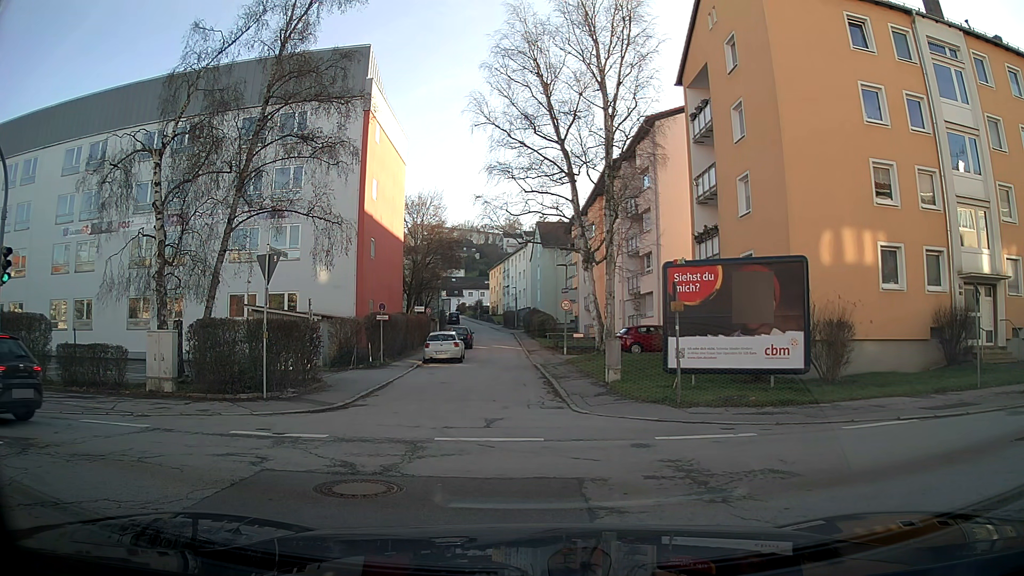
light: Day
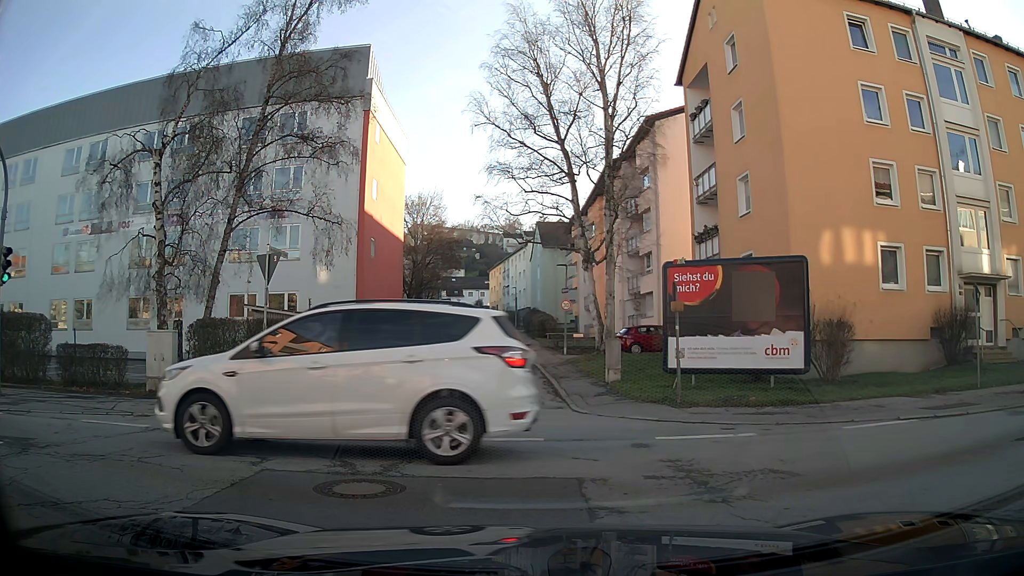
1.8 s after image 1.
(0.0, 0.0) m; 0°
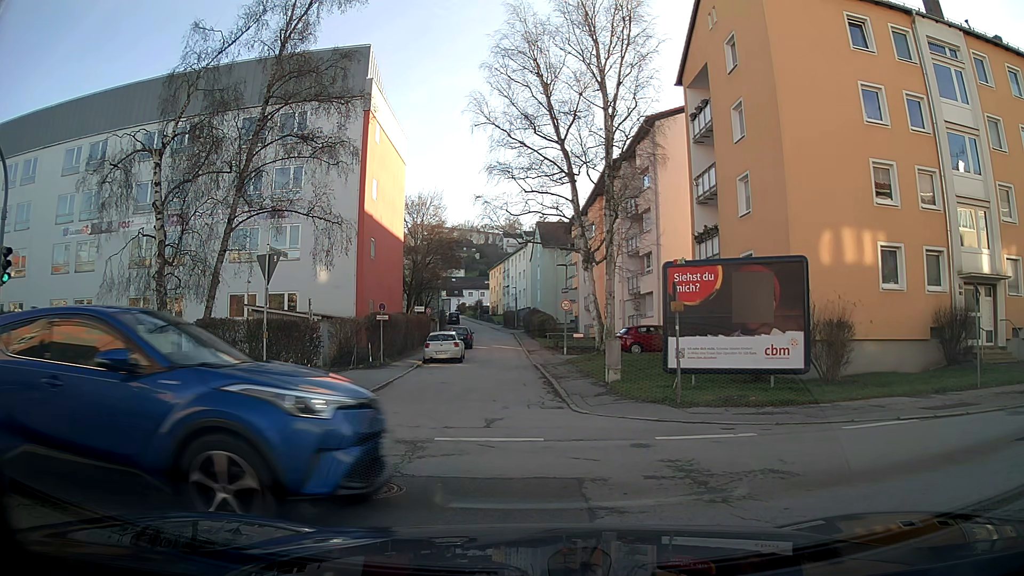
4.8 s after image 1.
(0.0, 0.0) m; 0°
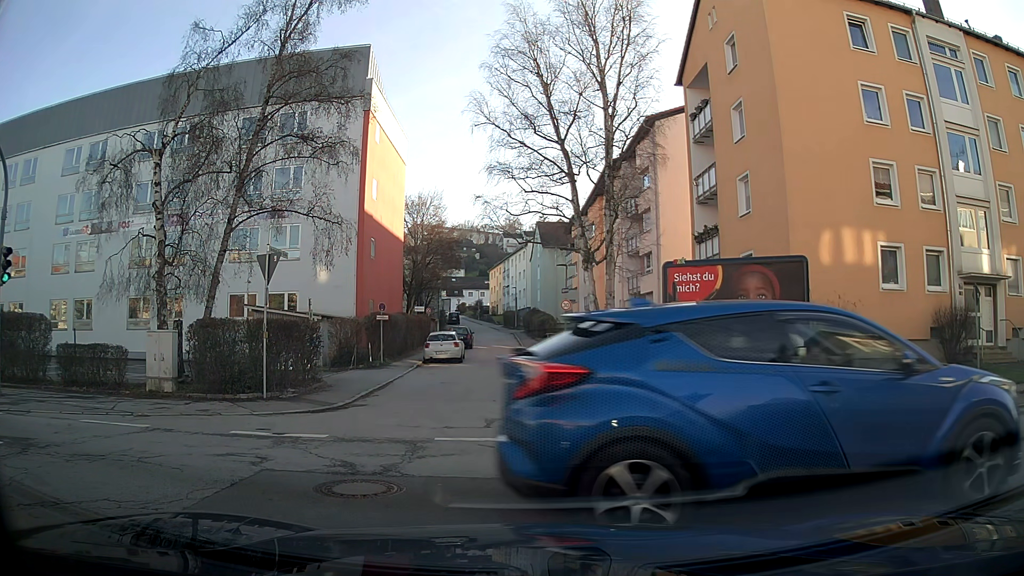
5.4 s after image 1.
(0.0, 0.0) m; 0°
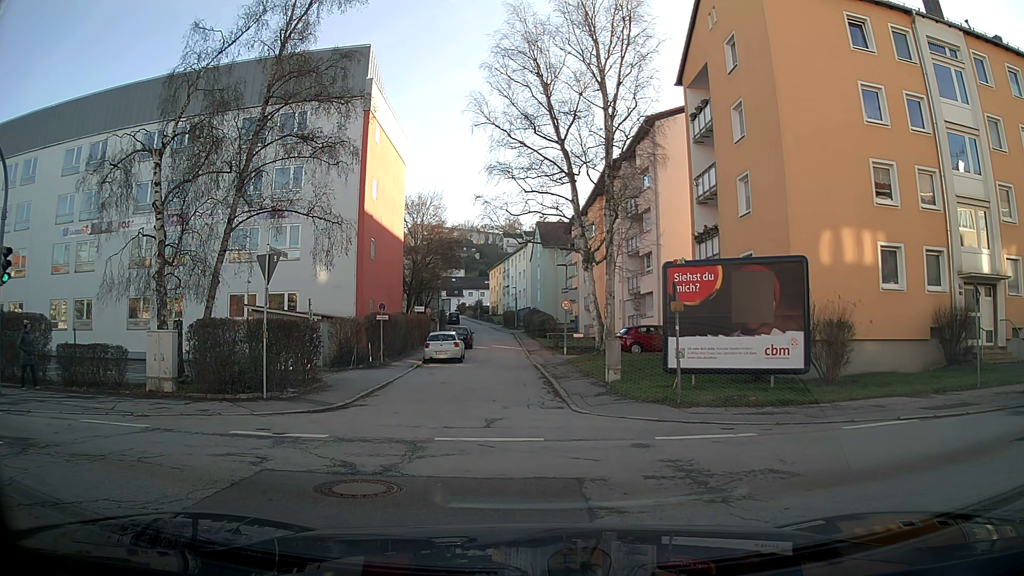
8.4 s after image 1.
(0.0, 0.0) m; 0°
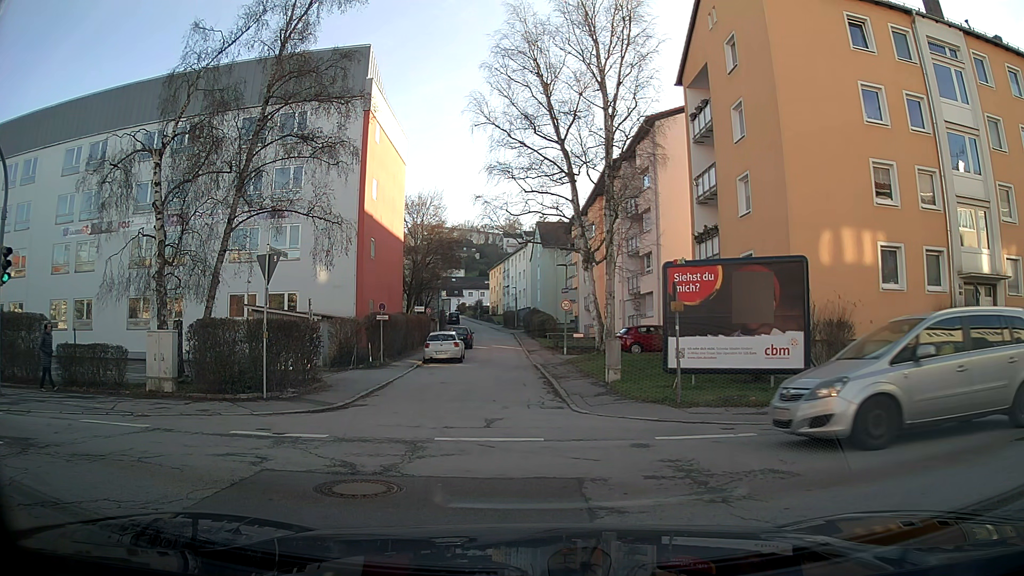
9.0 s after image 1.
(0.0, 0.0) m; 0°
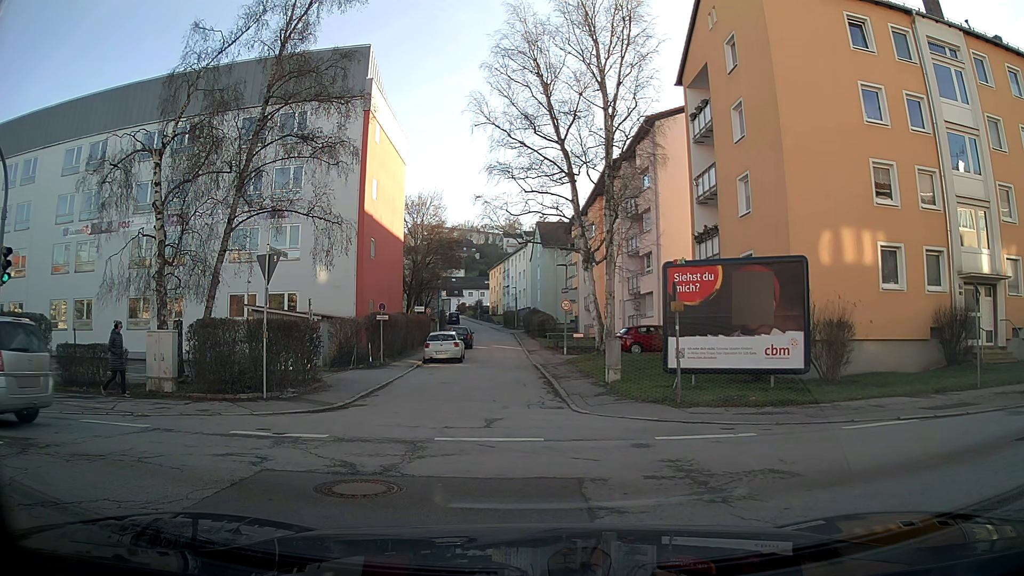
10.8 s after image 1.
(0.0, 0.0) m; 0°
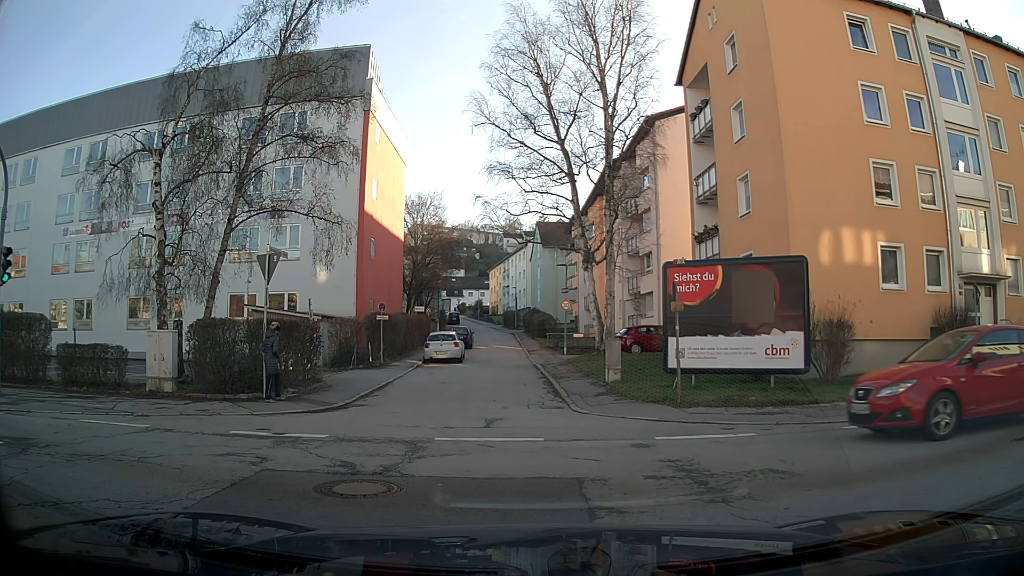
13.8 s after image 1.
(0.0, 0.0) m; 0°
(-5, +7) (-15, +8) (-25, +8) (-35, +8) (-45, +8) (-55, +7) (-65, +8) (-75, +8) (-85, +8) (-95, +9) m
